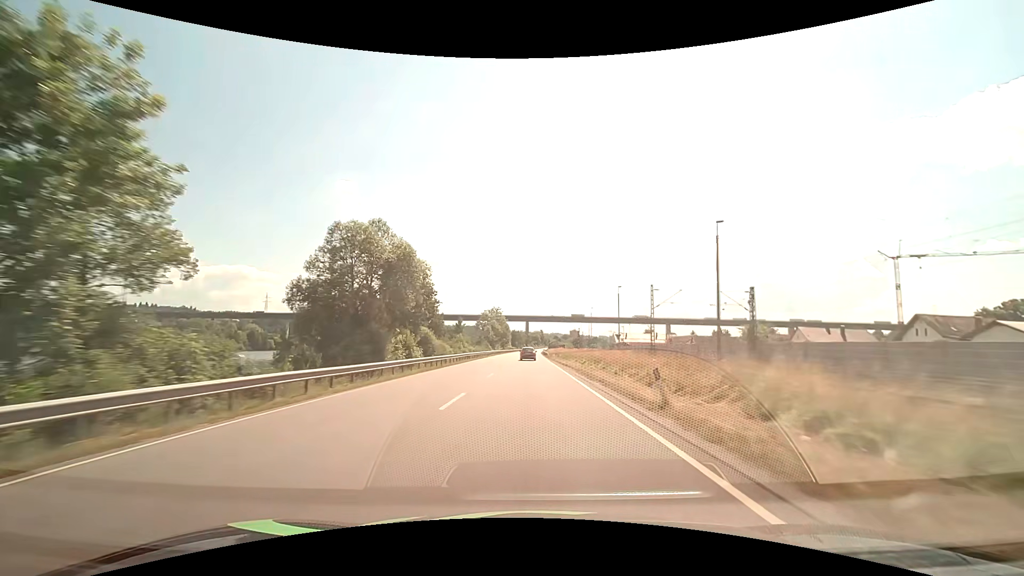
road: primary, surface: asphalt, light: Day
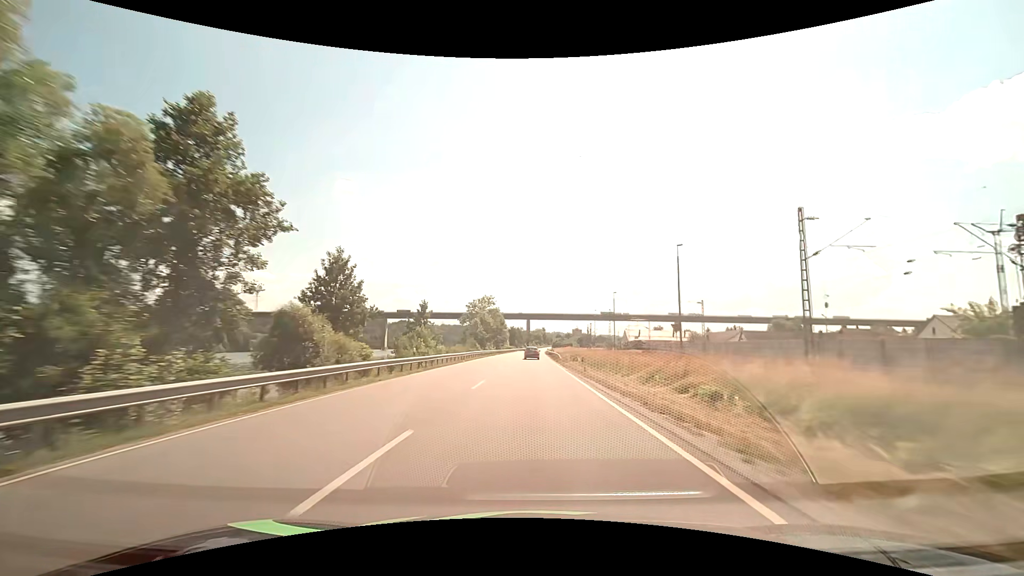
(-0.1, +31.0) m; 0°
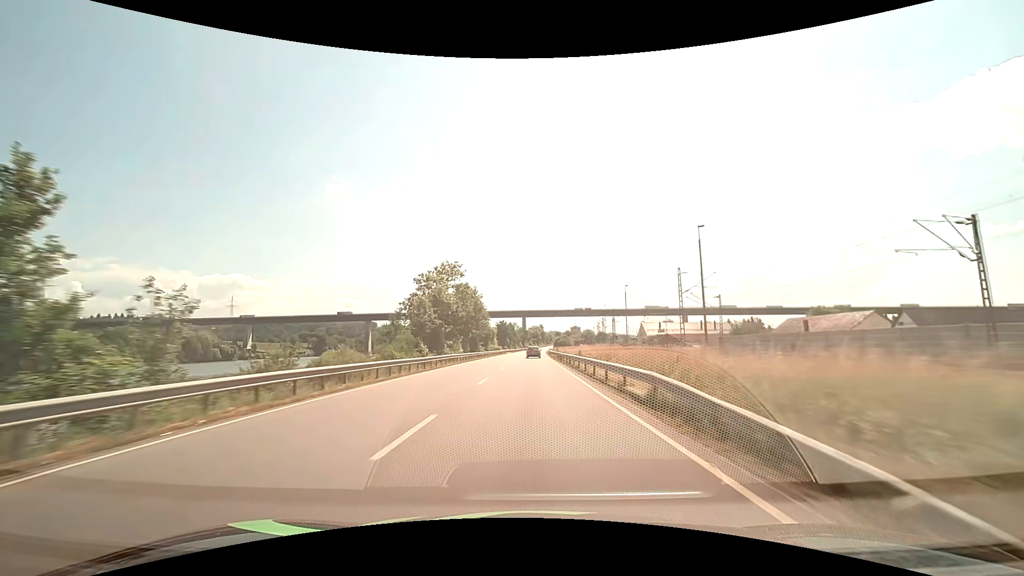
(+0.1, +46.4) m; 0°
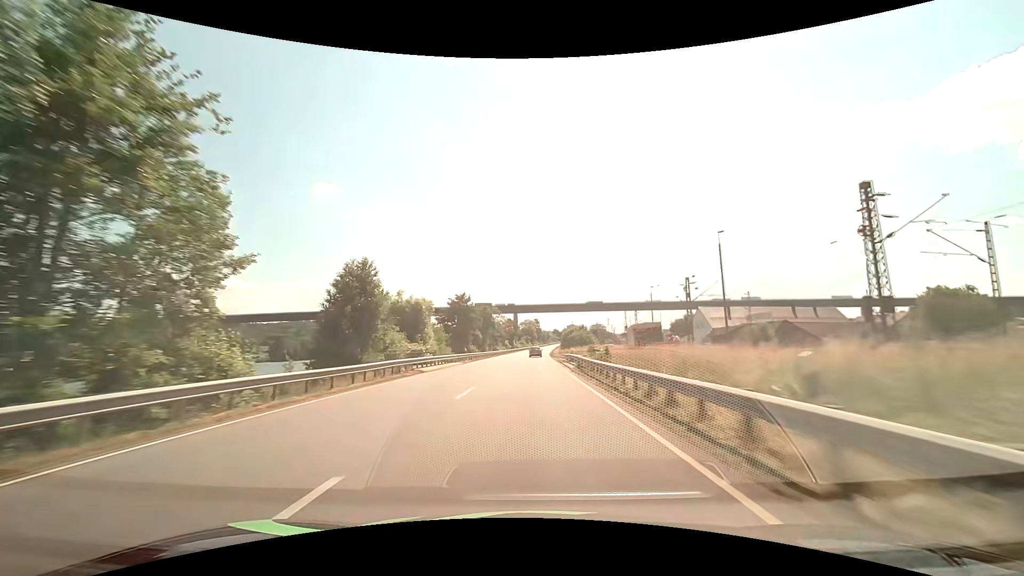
(+0.4, +77.2) m; +1°
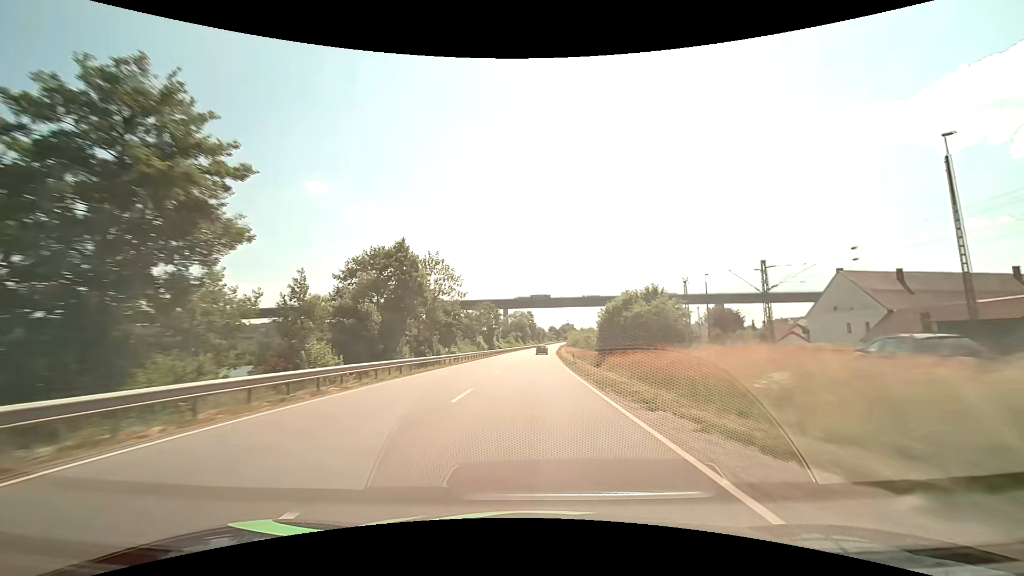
(+0.3, +61.5) m; +1°
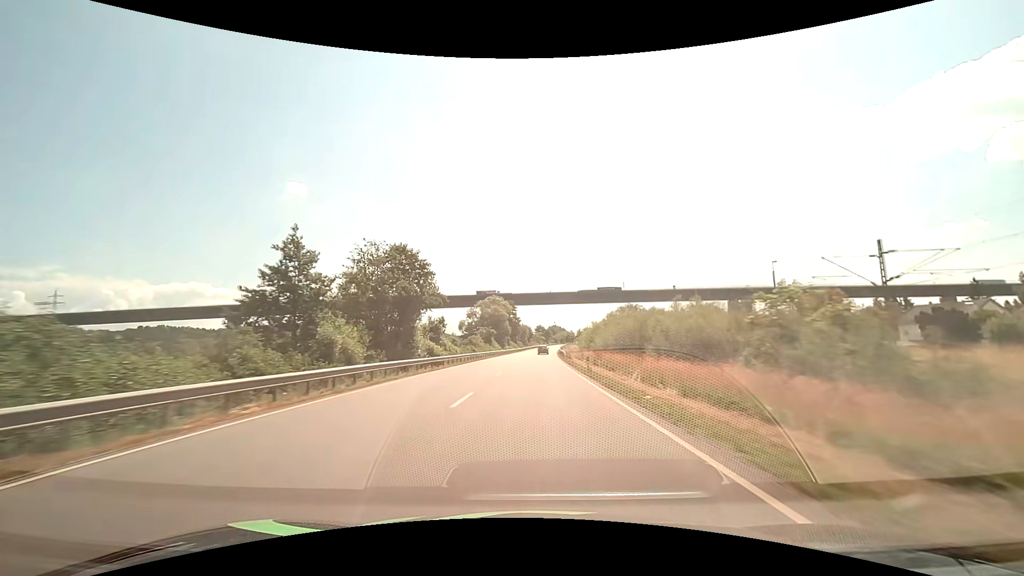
(+0.8, +61.2) m; +2°
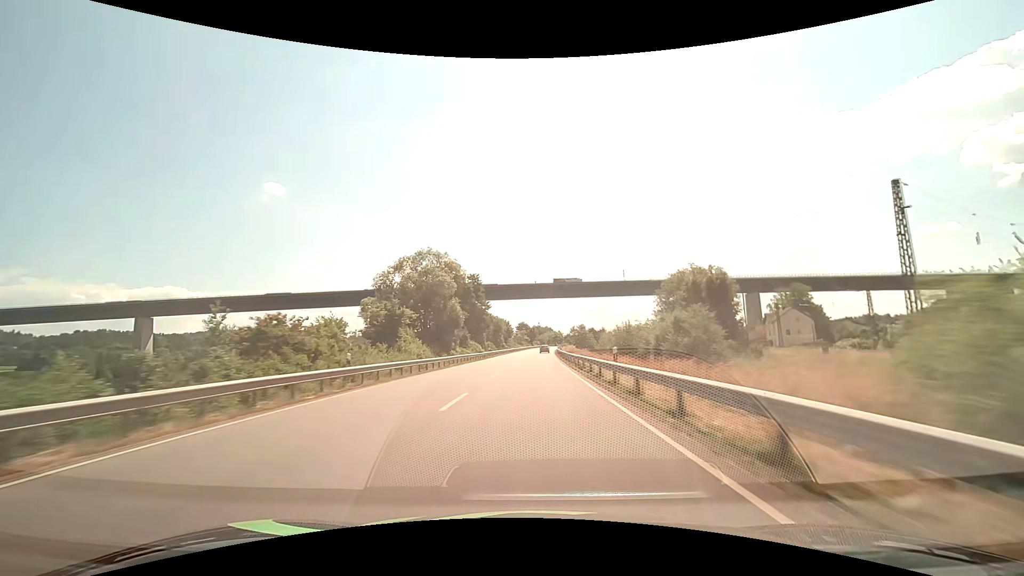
(+1.1, +60.7) m; +2°
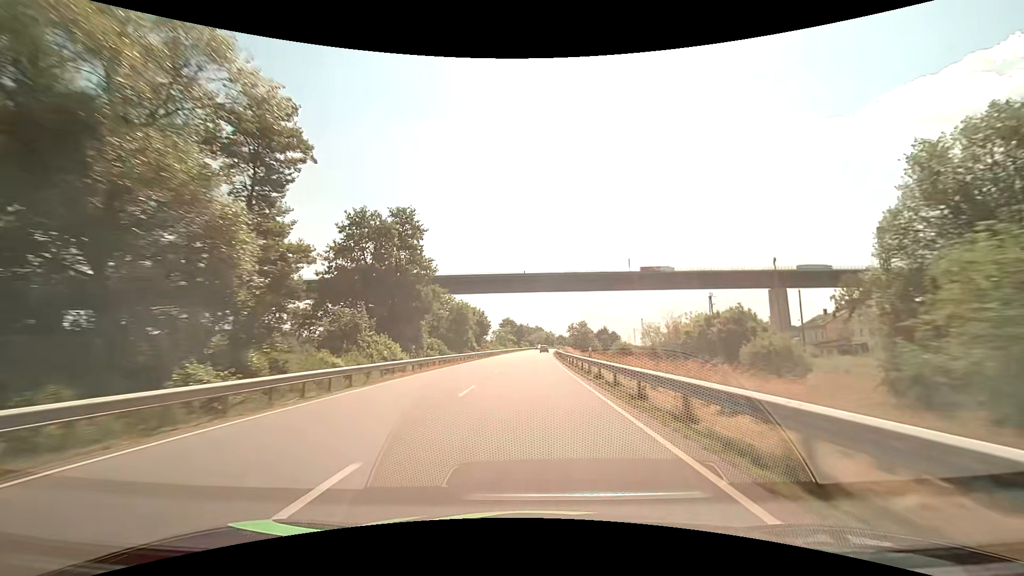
(+0.4, +45.1) m; +1°
(0, +10) (0, +20) (0, +30) (0, +40) (+1, +50) (+1, +60) (+1, +70) (+1, +80) (+2, +90) (+2, +100) m
